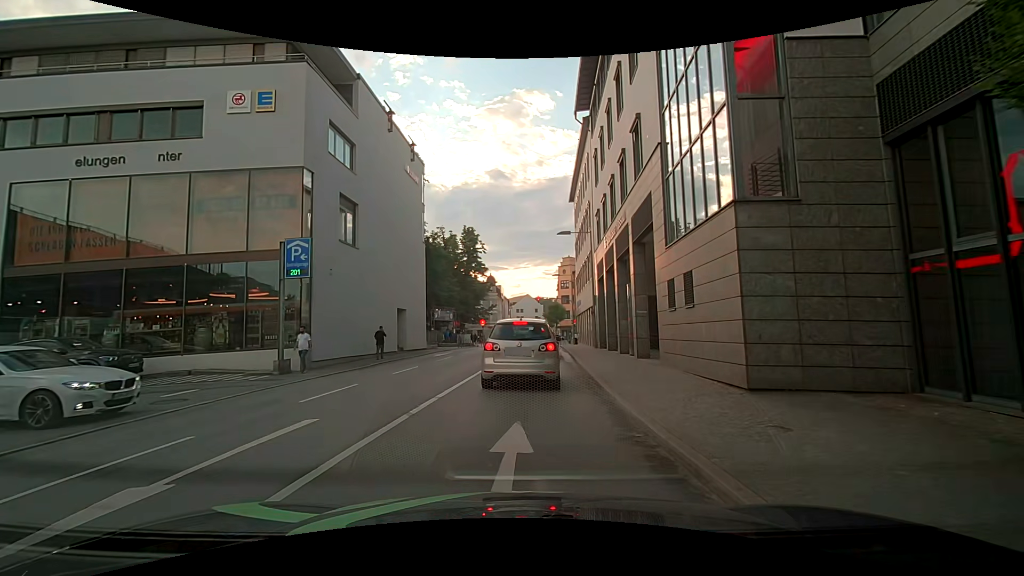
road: primary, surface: asphalt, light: Day
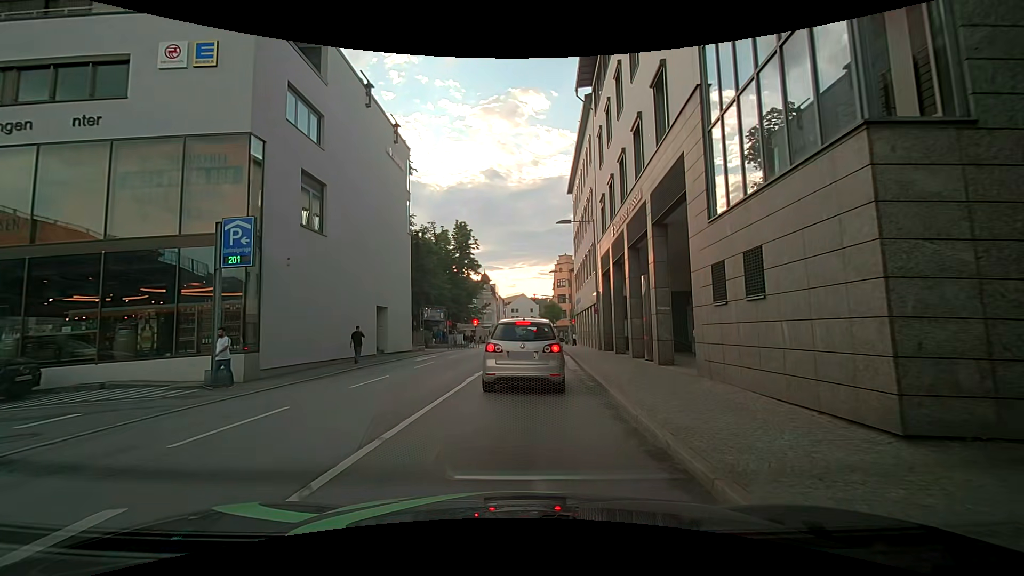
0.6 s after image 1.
(0.0, +3.5) m; 0°
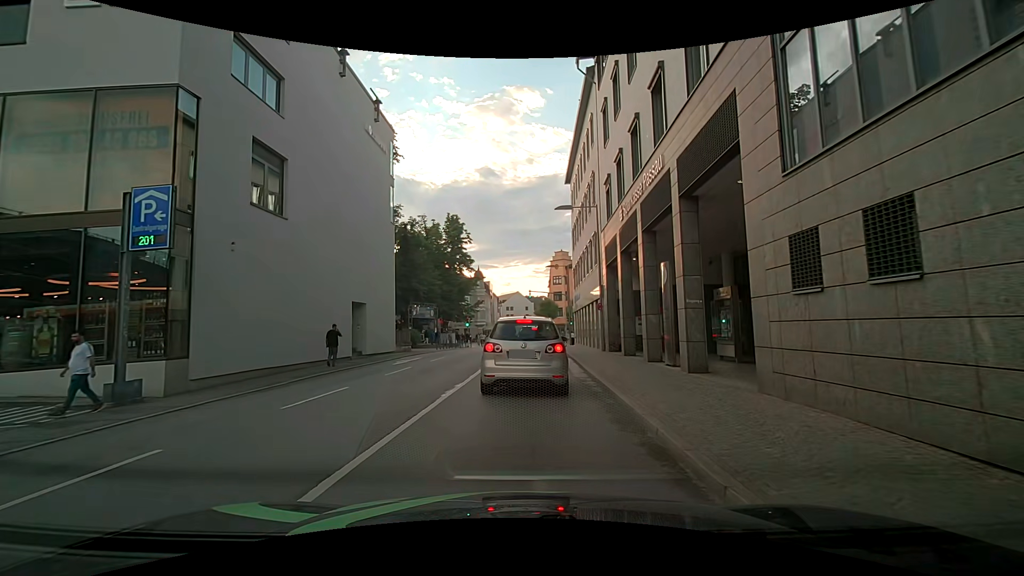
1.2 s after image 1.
(0.0, +3.2) m; 0°
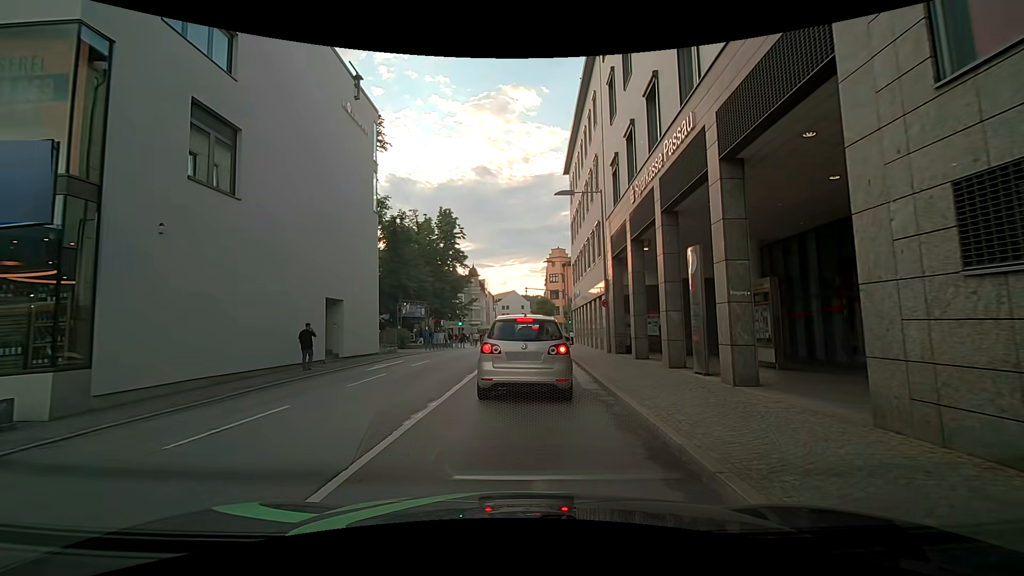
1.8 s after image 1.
(0.0, +2.8) m; +1°
